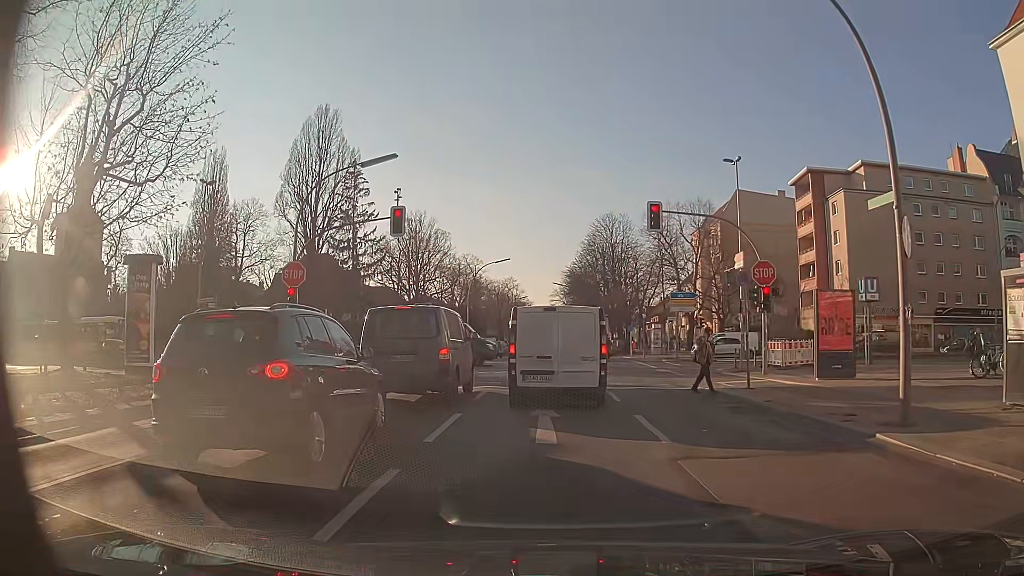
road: secondary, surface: asphalt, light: Day
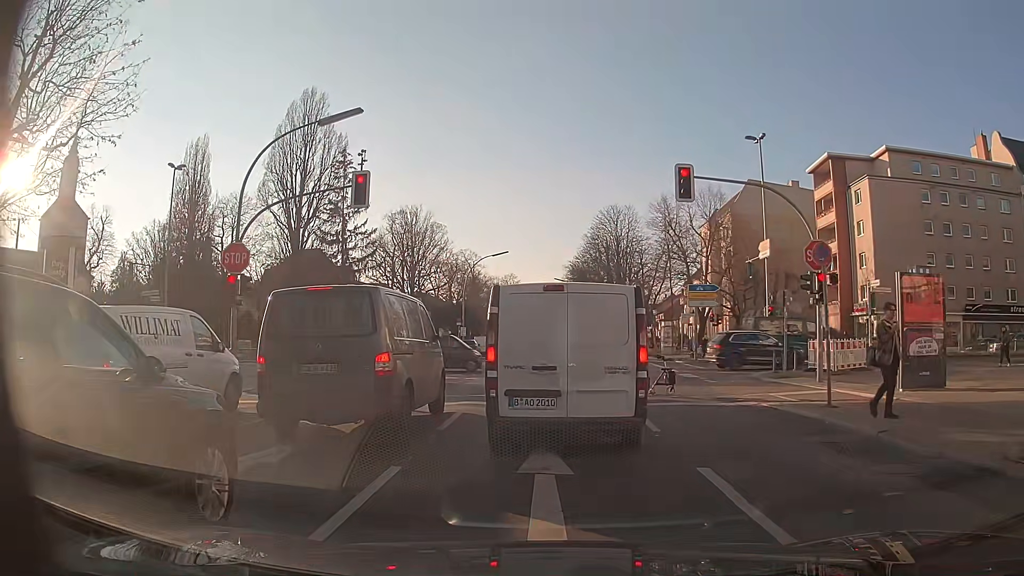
(-0.1, +4.9) m; -1°
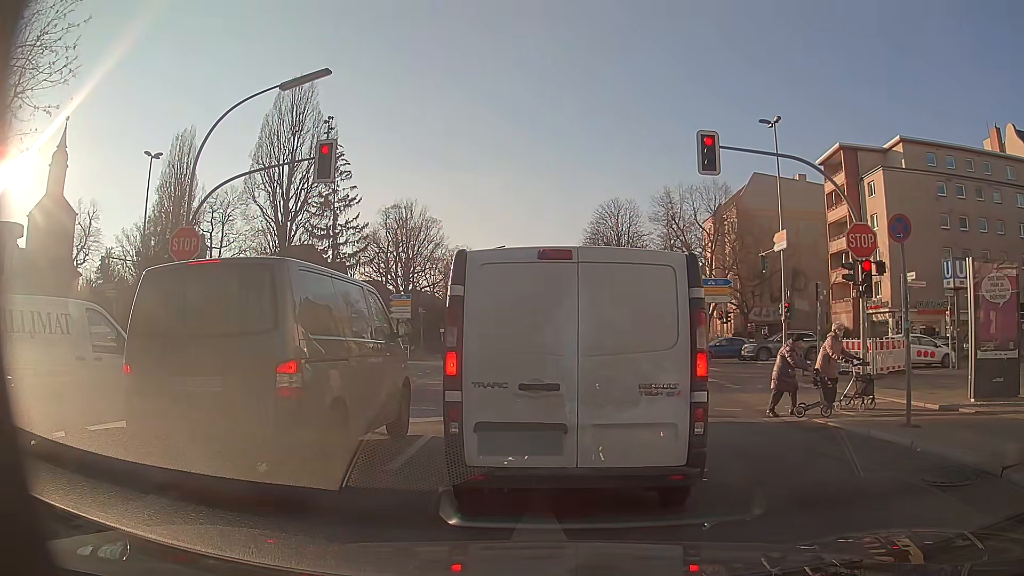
(+0.1, +2.9) m; +3°
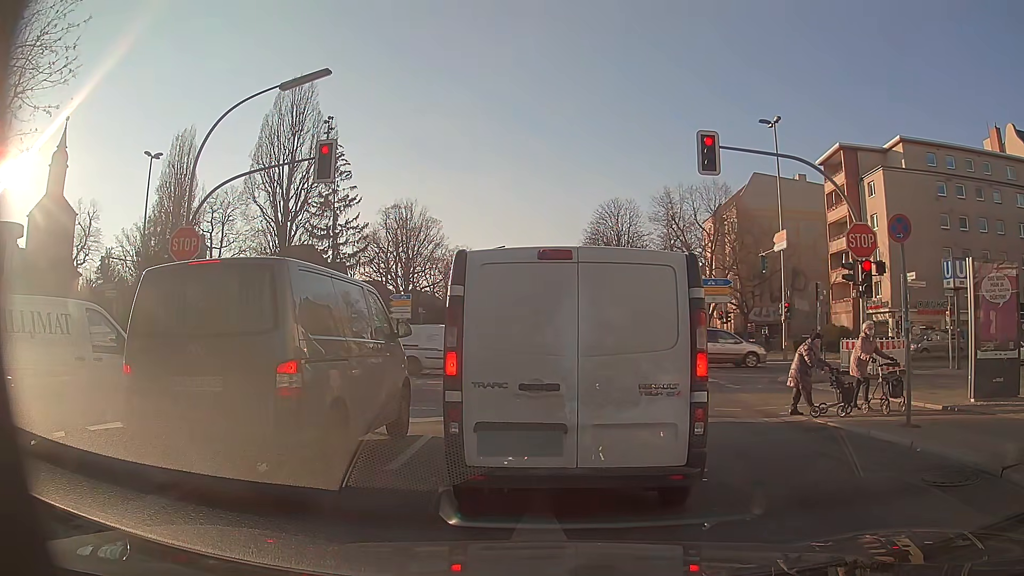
(0.0, 0.0) m; 0°
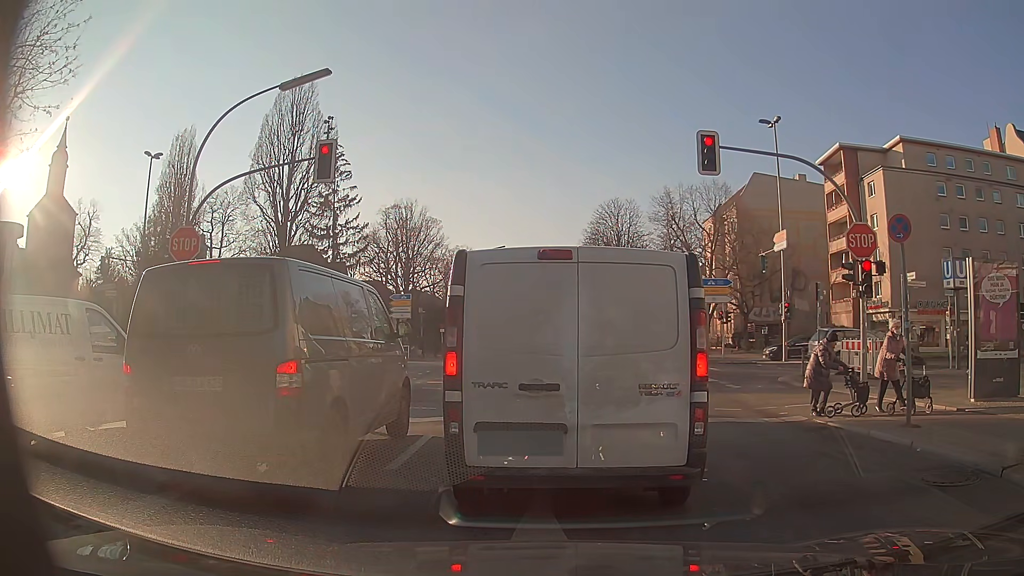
(0.0, 0.0) m; 0°
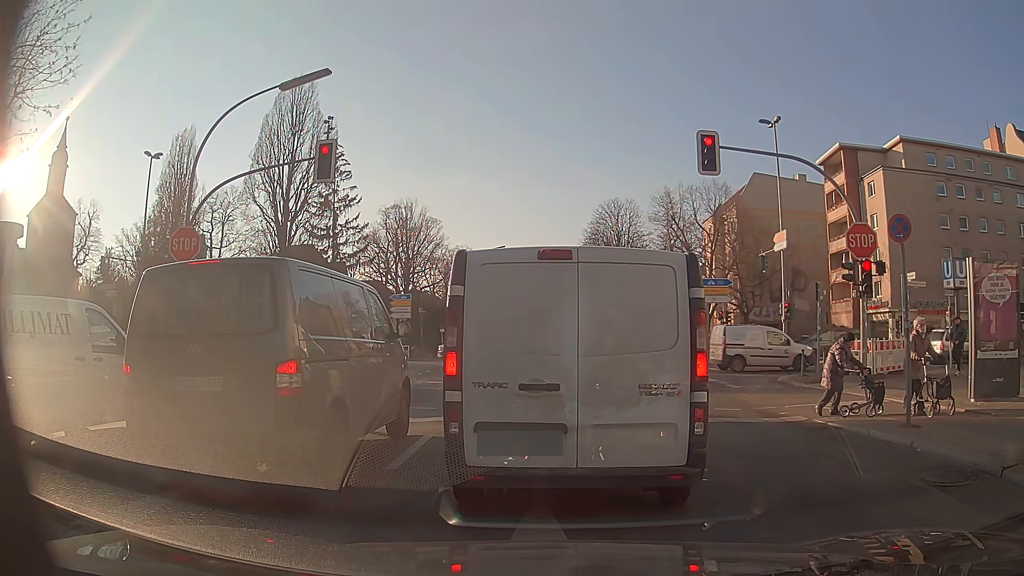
(0.0, 0.0) m; 0°
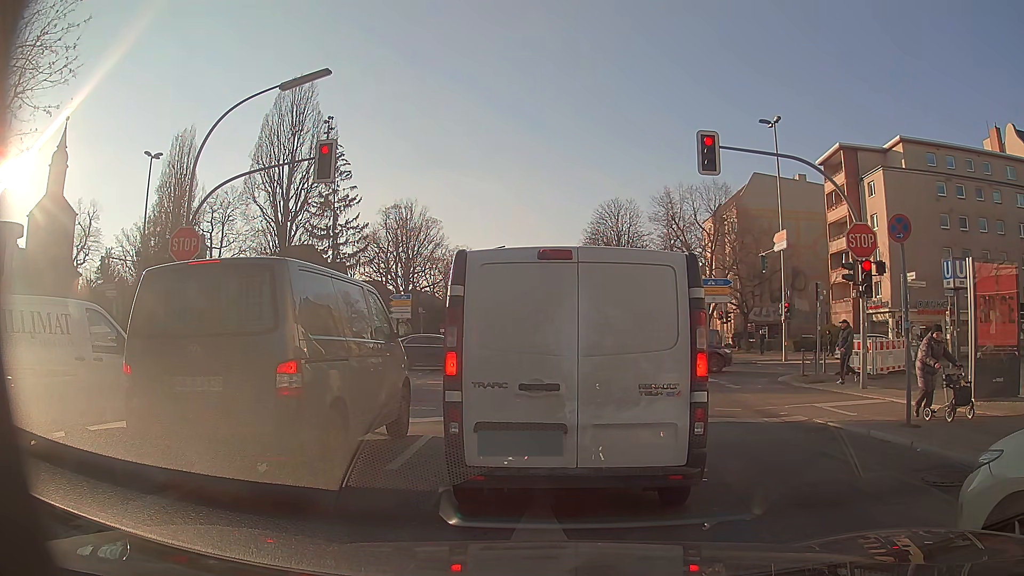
(0.0, 0.0) m; 0°
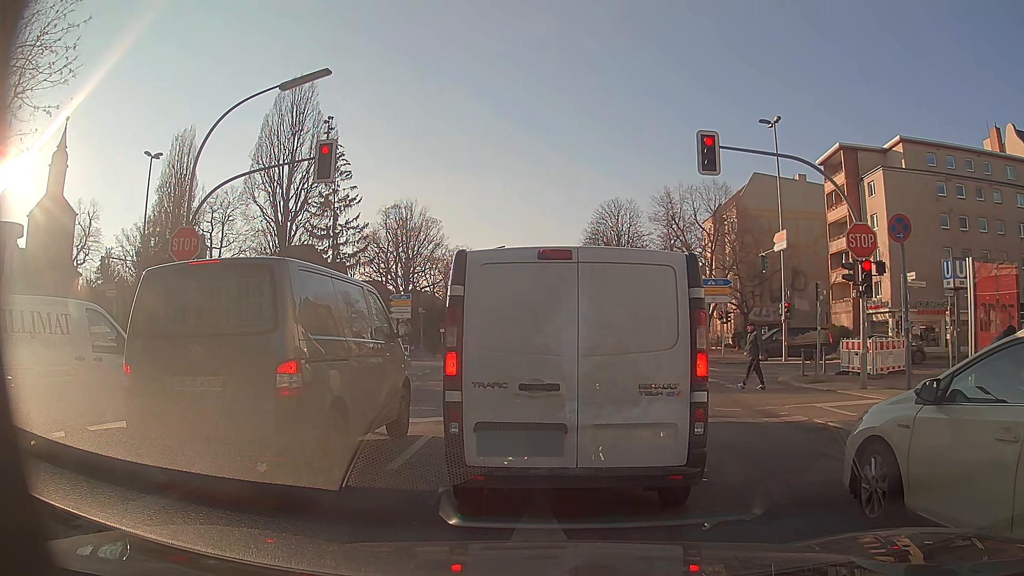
(0.0, 0.0) m; 0°
(0, +10) (-1, +20) (-1, +30) (-2, +40) (-2, +50) (-3, +60) (-3, +70) (-4, +80) (-4, +90) (-4, +100) m
